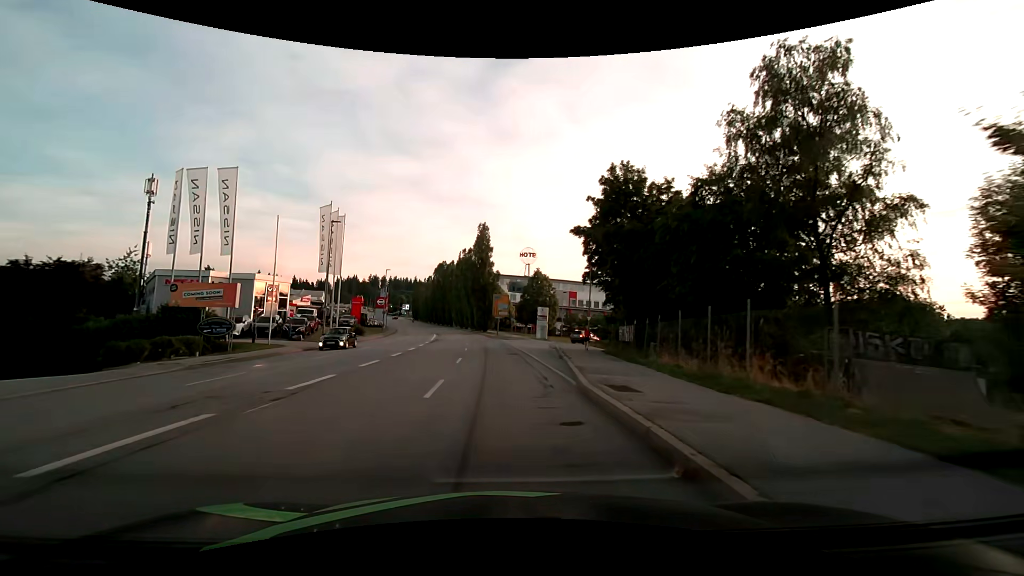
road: service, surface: asphalt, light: Day
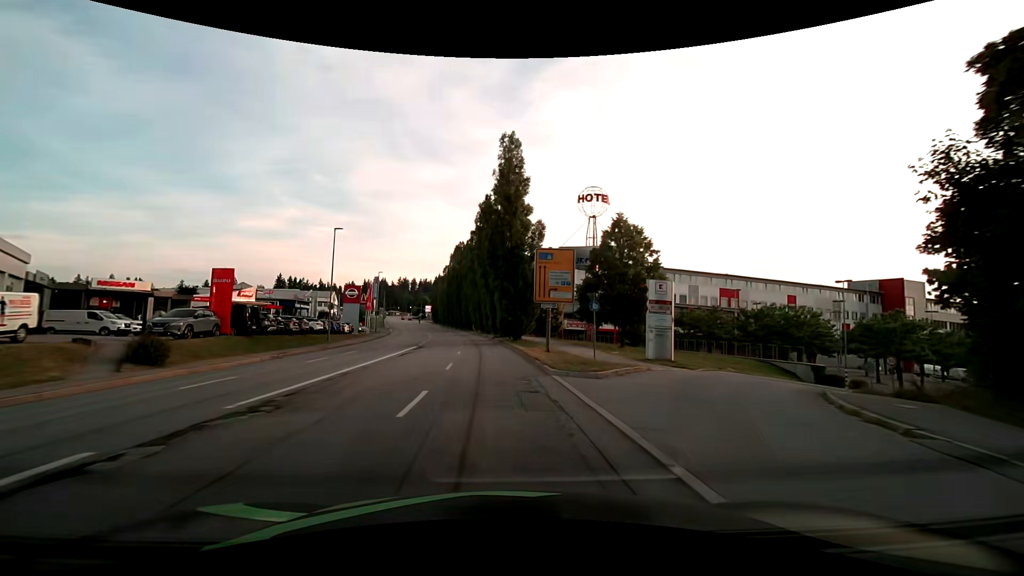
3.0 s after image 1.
(-1.5, +38.8) m; -4°
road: tertiary
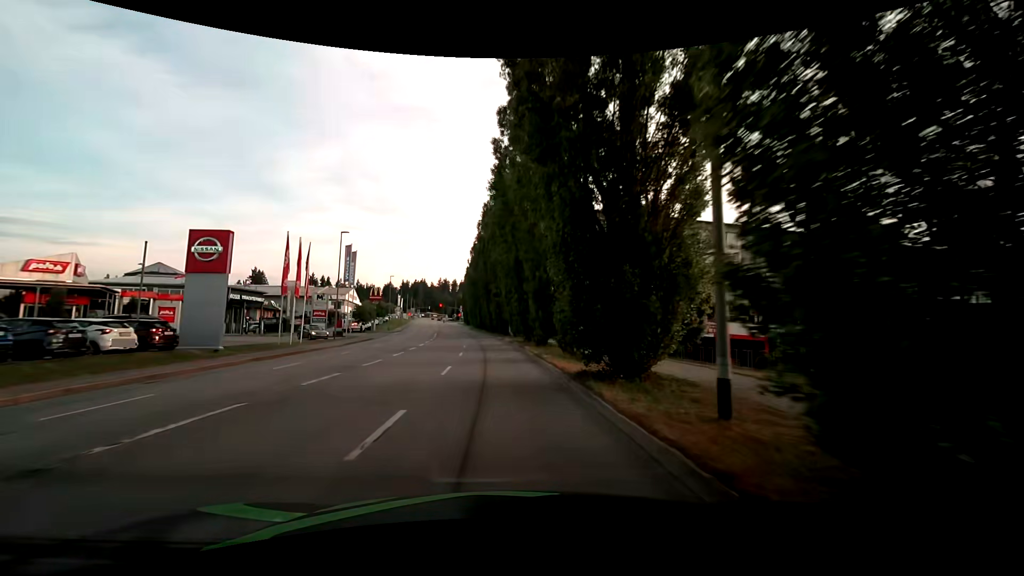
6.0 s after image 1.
(-1.7, +38.7) m; -5°
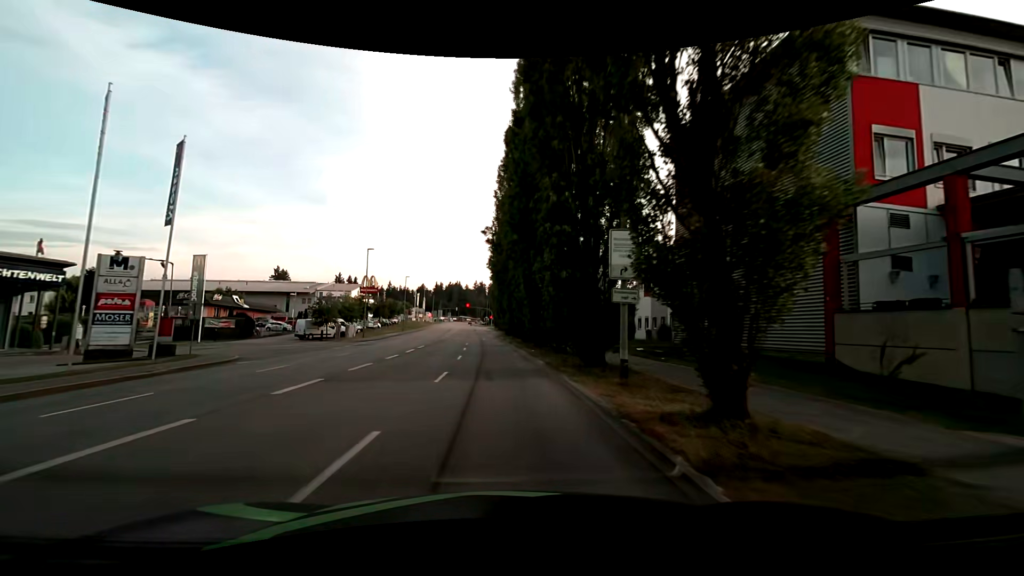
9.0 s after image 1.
(-1.6, +37.8) m; -5°
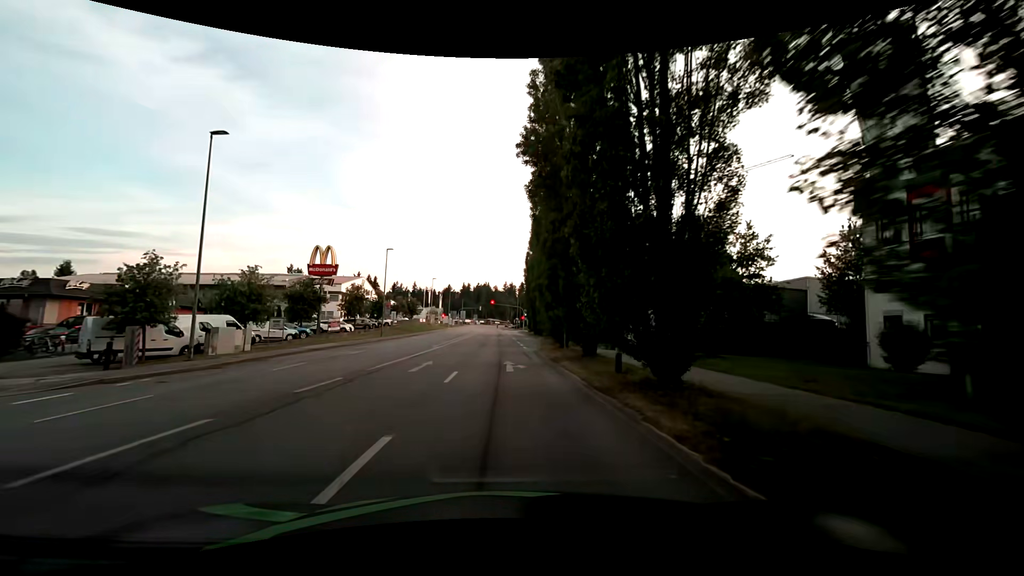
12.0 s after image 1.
(-1.1, +36.4) m; -3°
